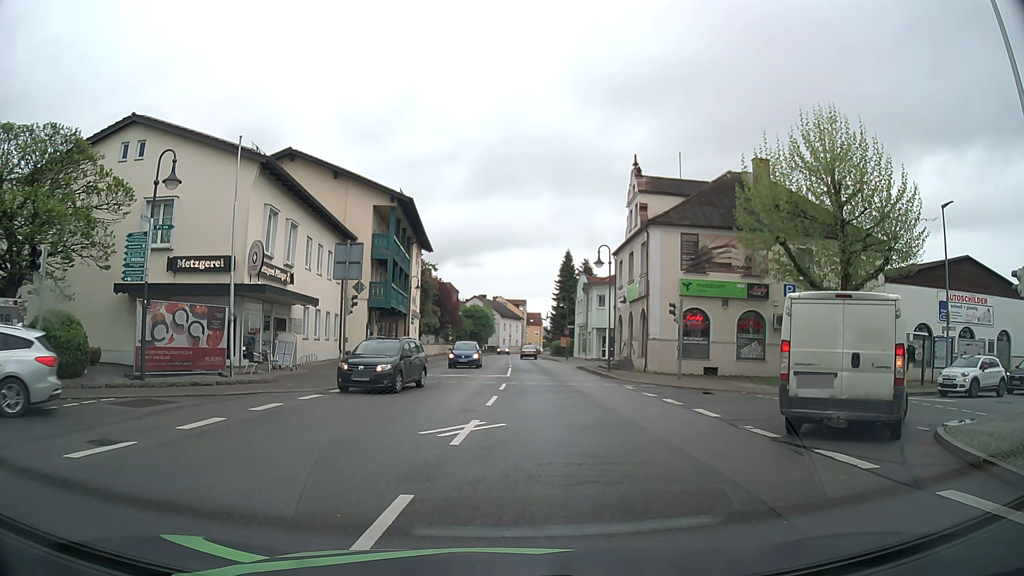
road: secondary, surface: asphalt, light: Day
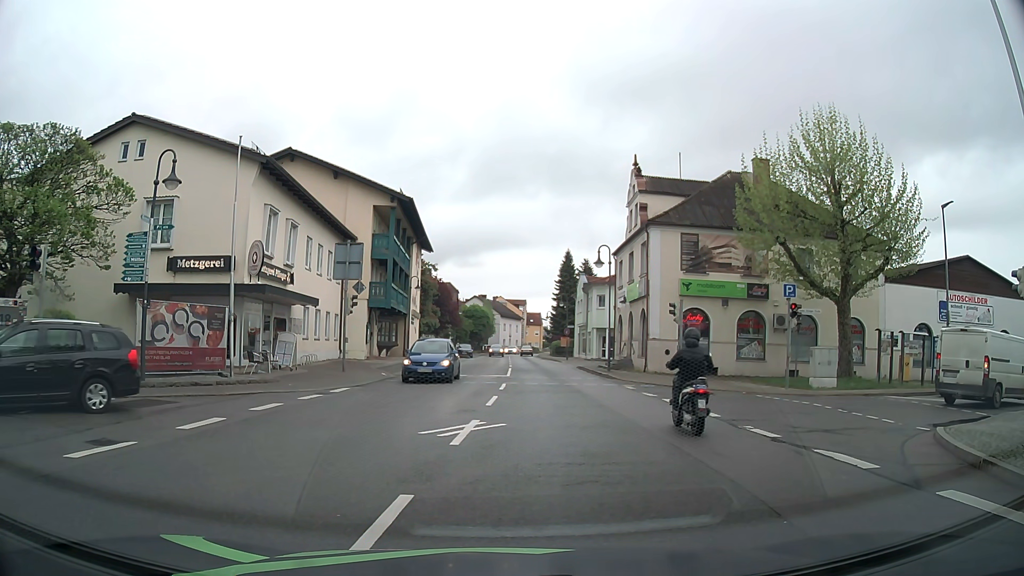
(0.0, 0.0) m; 0°
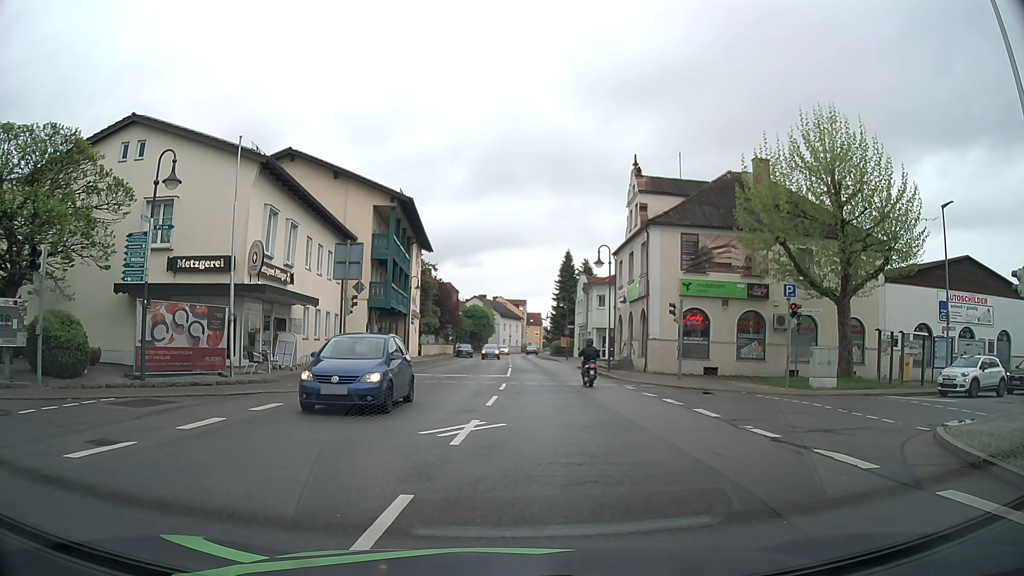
(0.0, 0.0) m; 0°
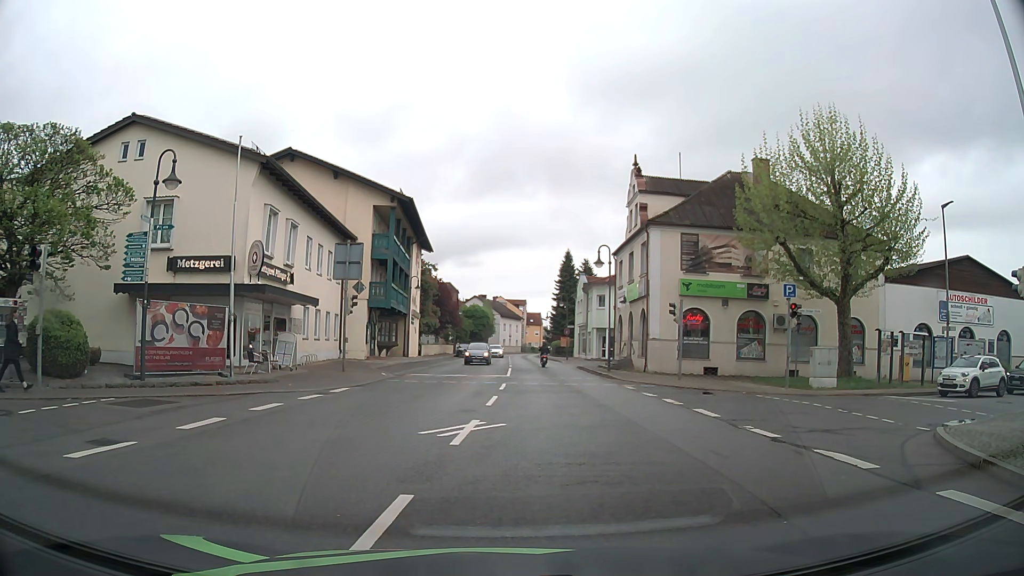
(0.0, 0.0) m; 0°
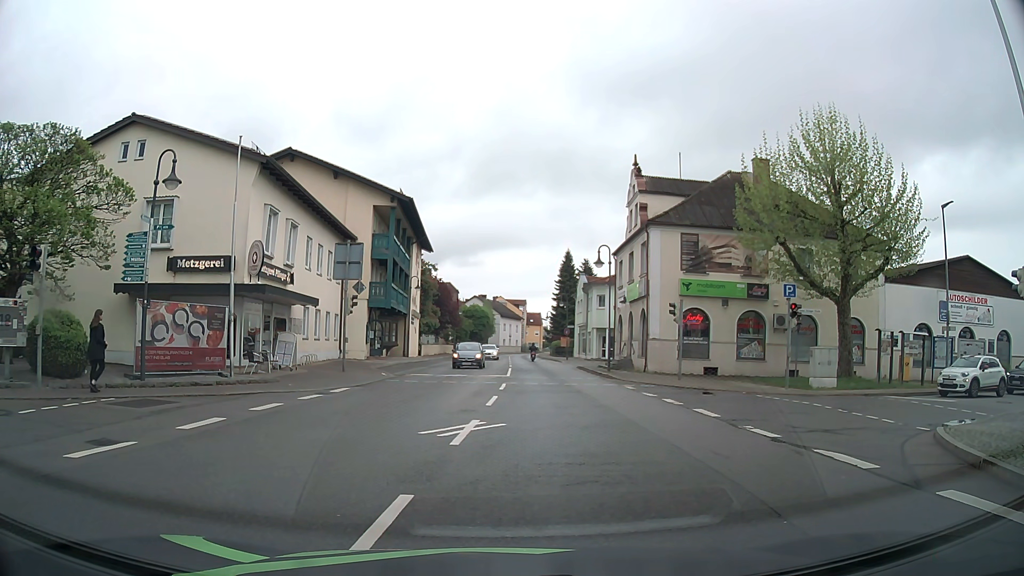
(0.0, 0.0) m; 0°
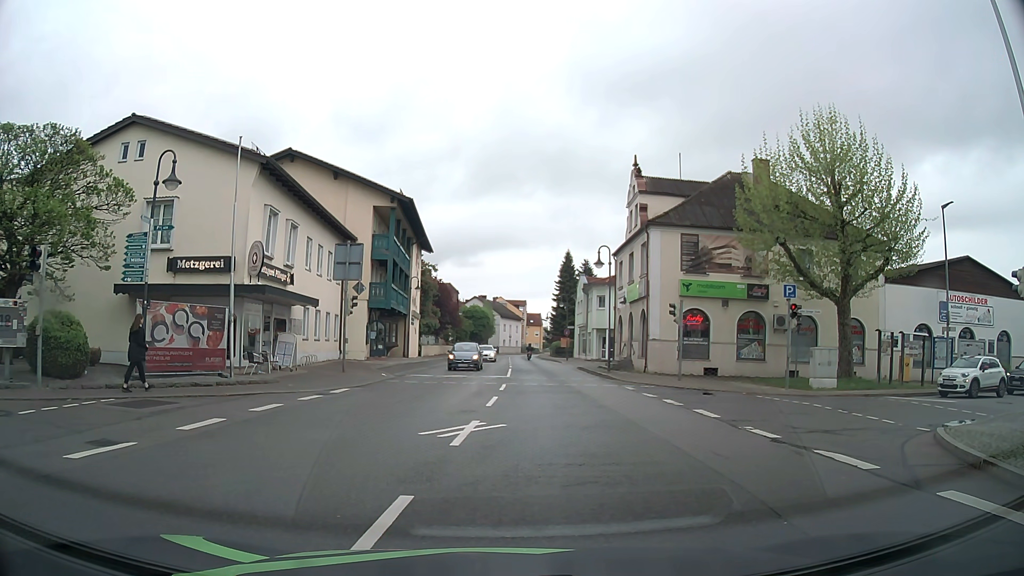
(0.0, 0.0) m; 0°
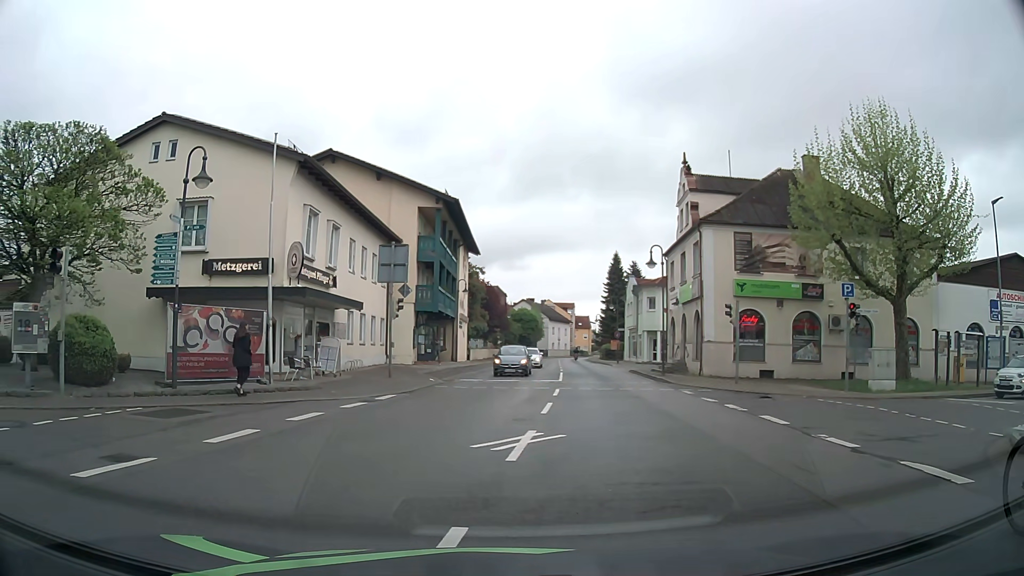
(0.0, +1.0) m; -5°
